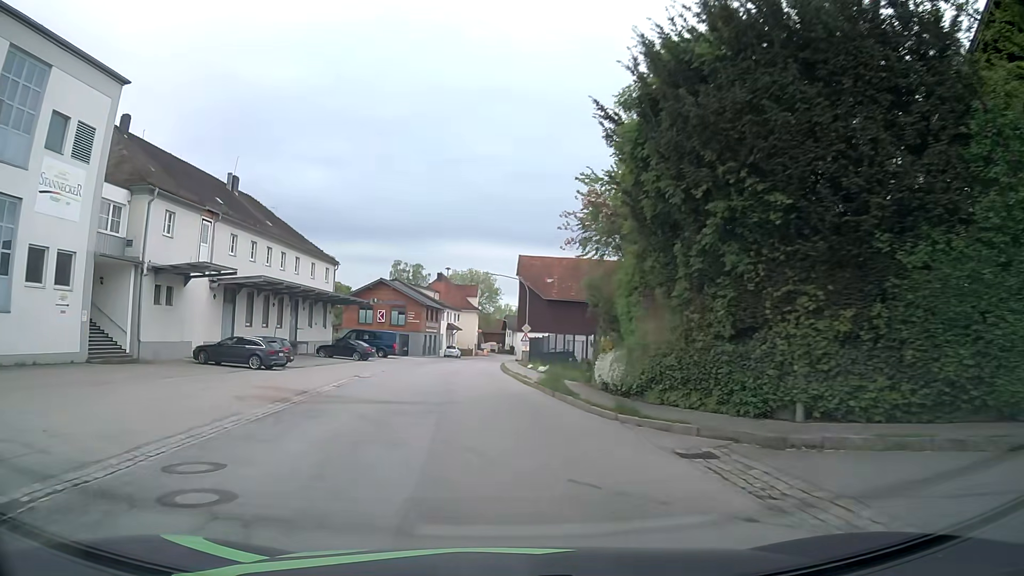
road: secondary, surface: asphalt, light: Day
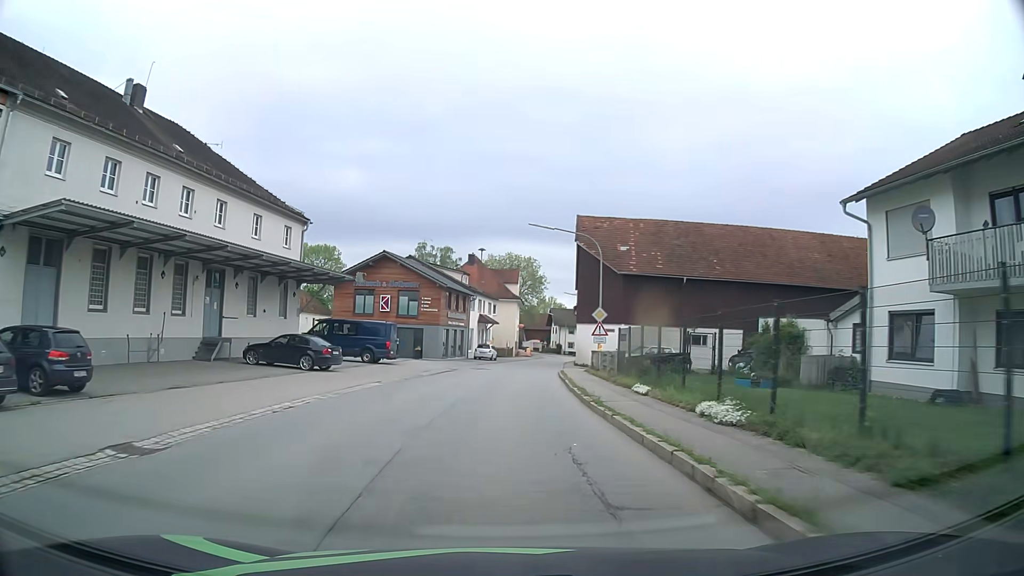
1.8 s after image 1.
(-1.1, +21.5) m; -4°
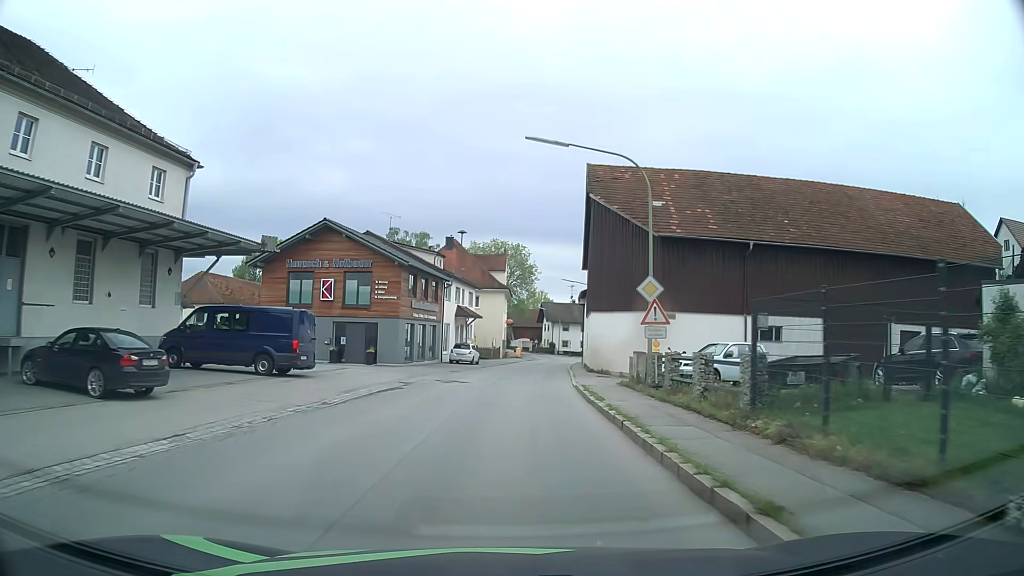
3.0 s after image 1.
(+0.1, +14.6) m; +1°
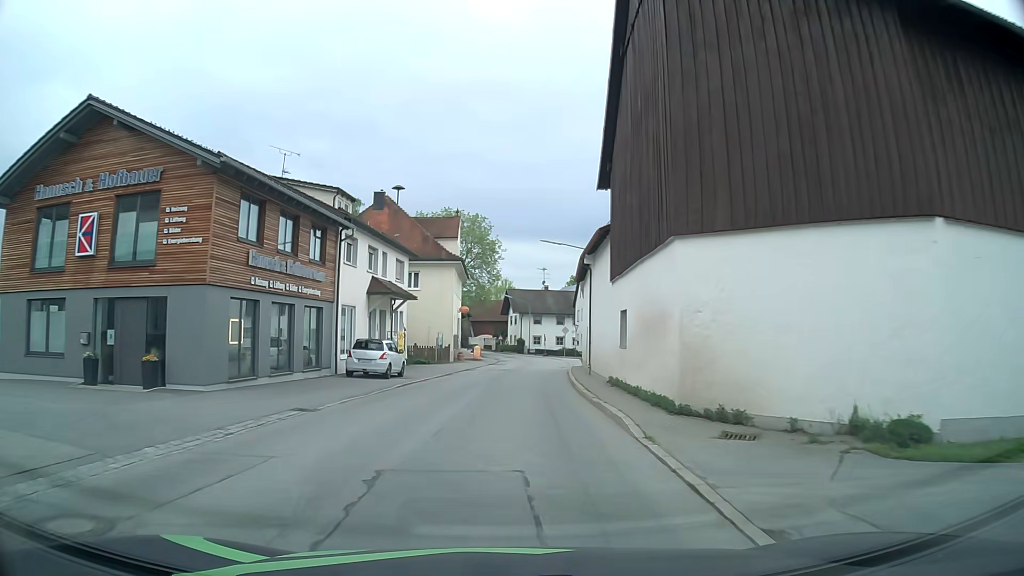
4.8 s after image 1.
(+0.5, +22.4) m; +3°
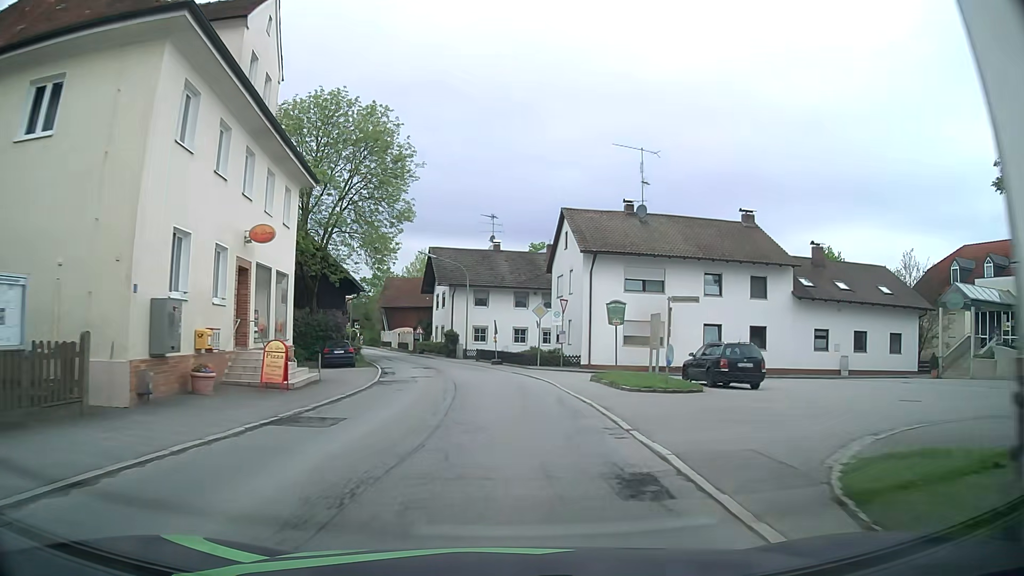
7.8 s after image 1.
(+1.7, +38.1) m; +4°
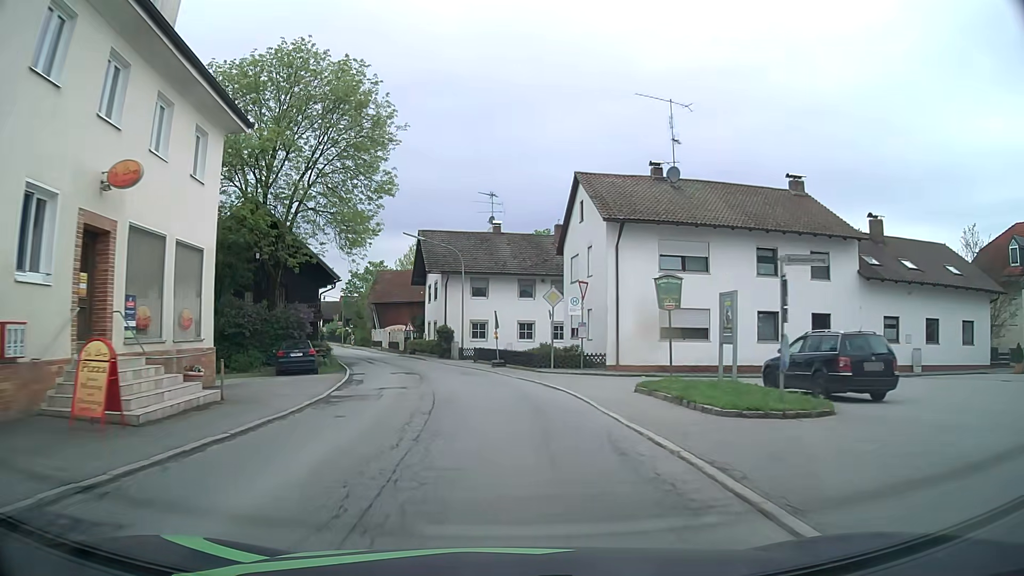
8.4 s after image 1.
(+0.1, +7.6) m; 0°
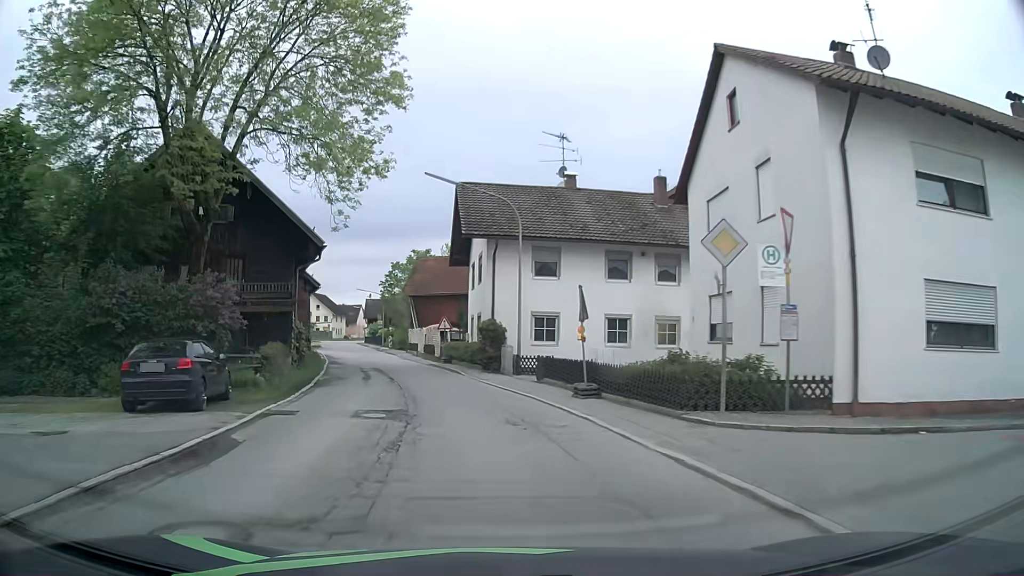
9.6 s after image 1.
(-0.5, +15.2) m; -5°
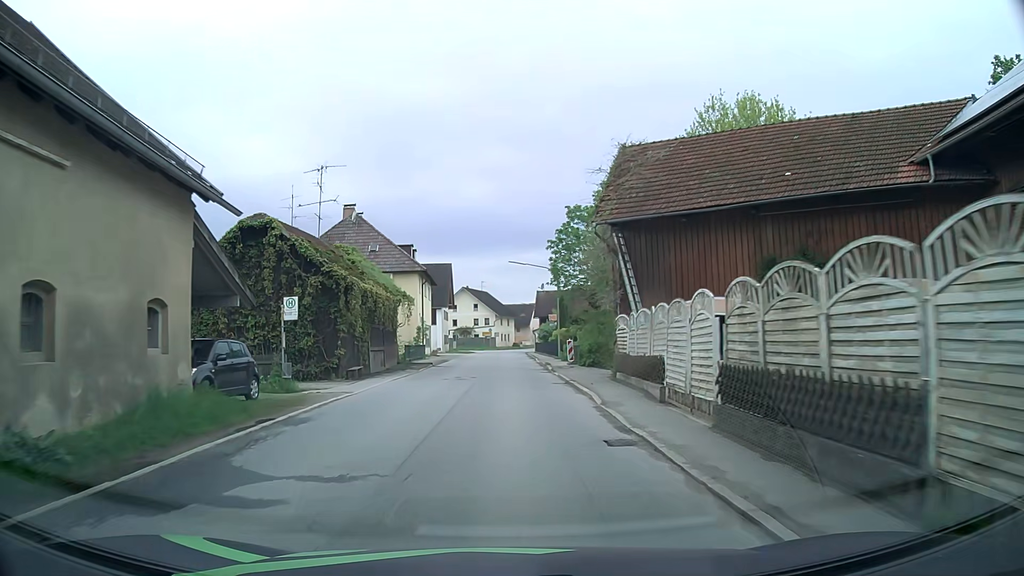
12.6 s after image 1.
(-5.7, +36.7) m; -17°
(0, +10) (0, +20) (0, +30) (+1, +40) (+1, +50) (+1, +60) (+1, +70) (+2, +80) (+2, +90) (+3, +100) m
